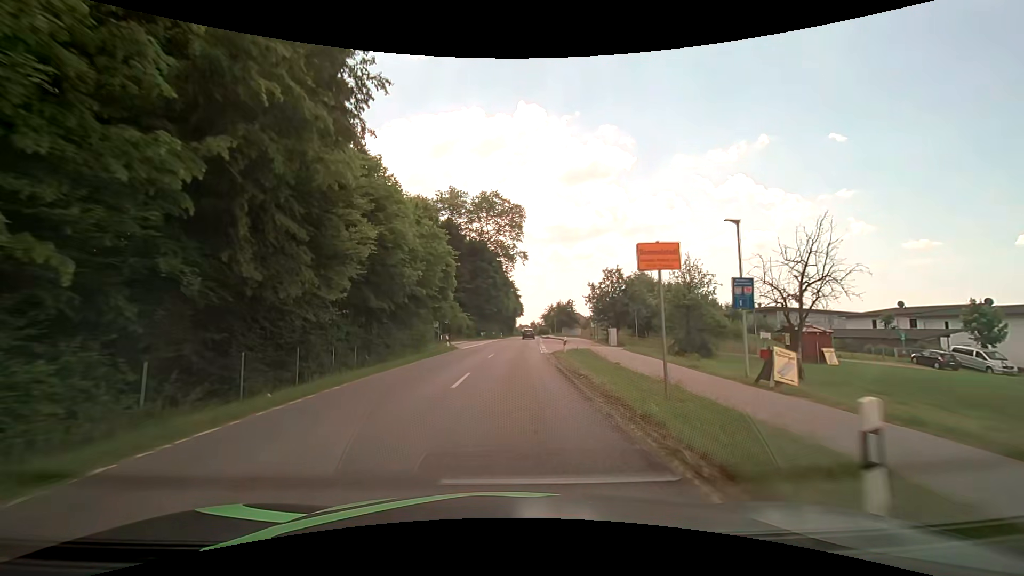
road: secondary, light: Day
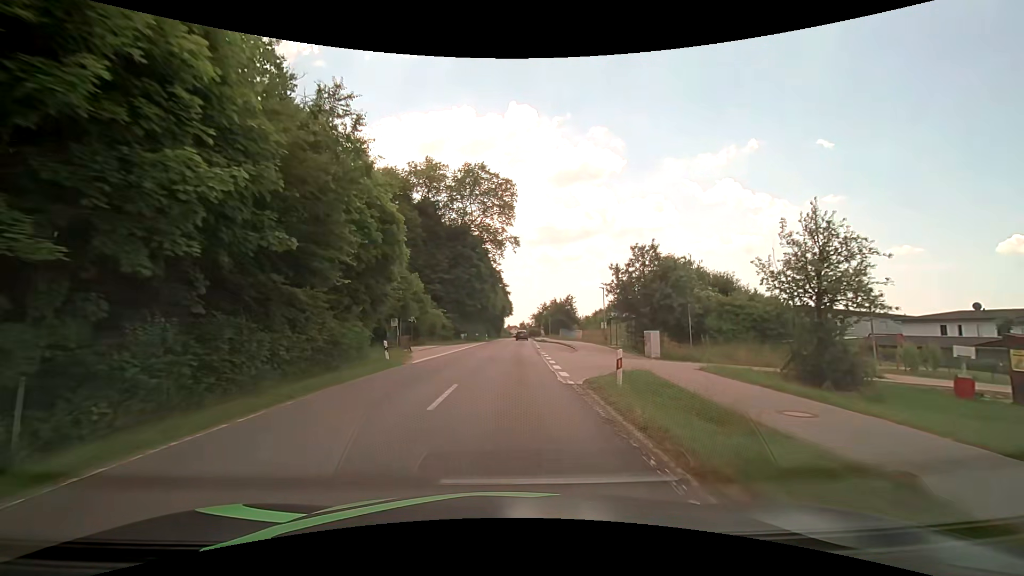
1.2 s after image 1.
(0.0, +15.4) m; +1°
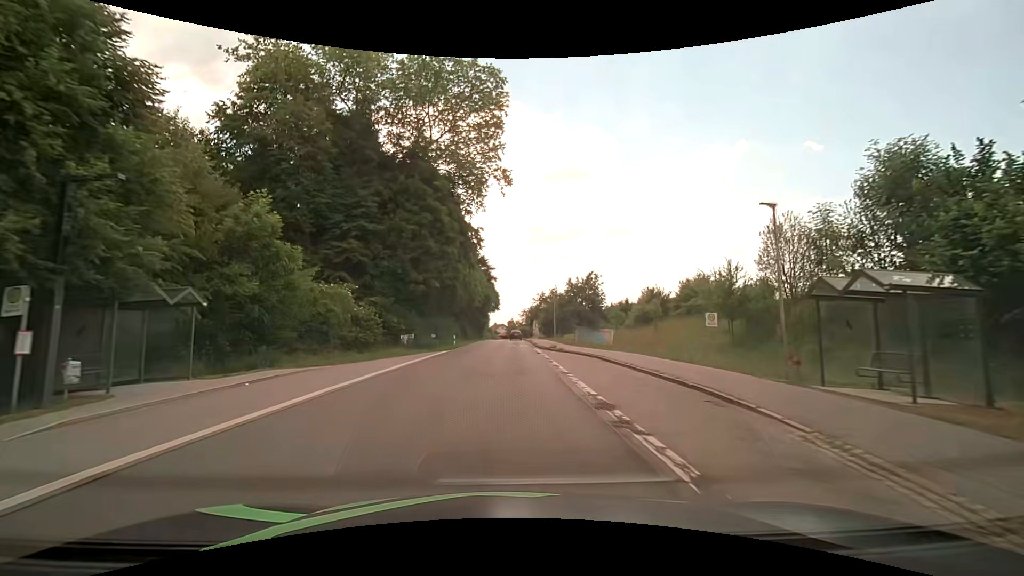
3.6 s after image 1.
(+0.5, +30.5) m; +2°
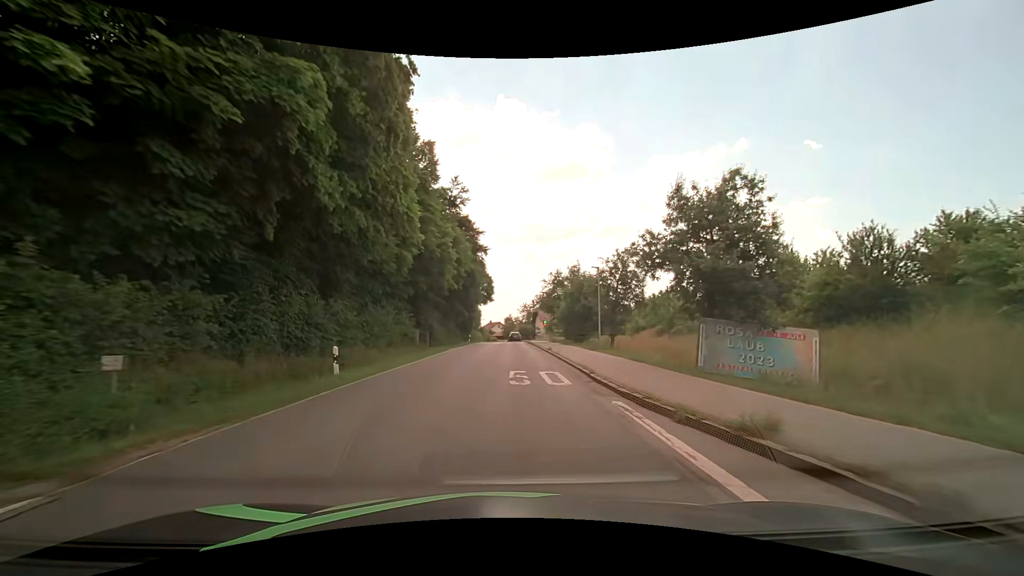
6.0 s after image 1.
(+0.1, +30.5) m; +1°
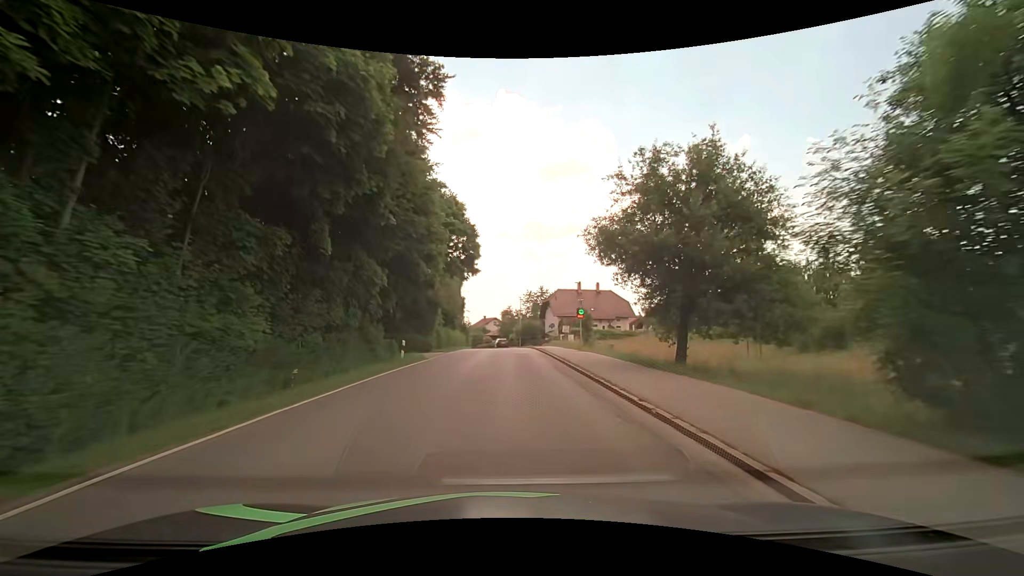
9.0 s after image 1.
(0.0, +38.3) m; 0°
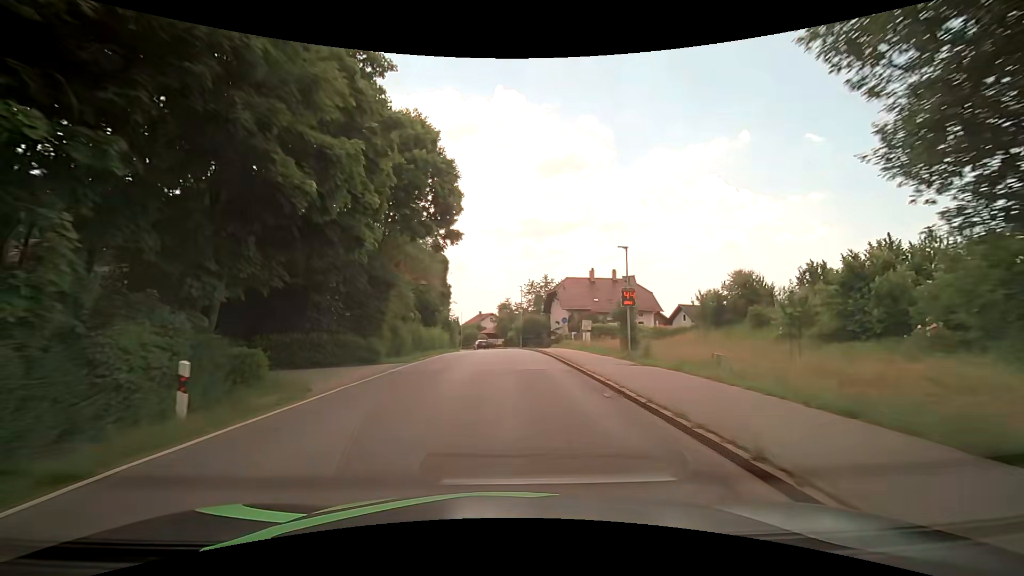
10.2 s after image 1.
(-0.1, +15.4) m; -1°
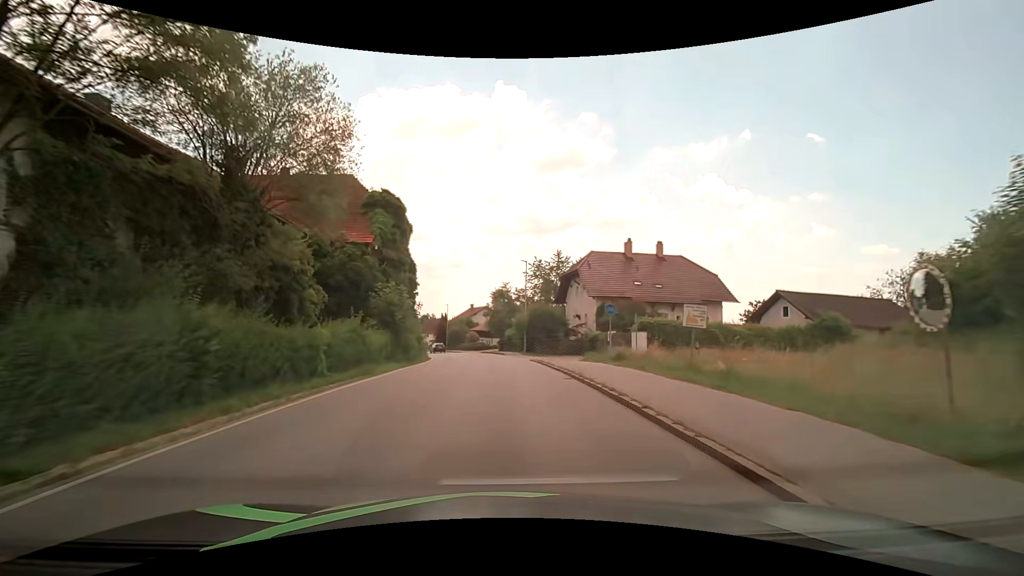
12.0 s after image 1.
(+0.4, +23.1) m; +2°
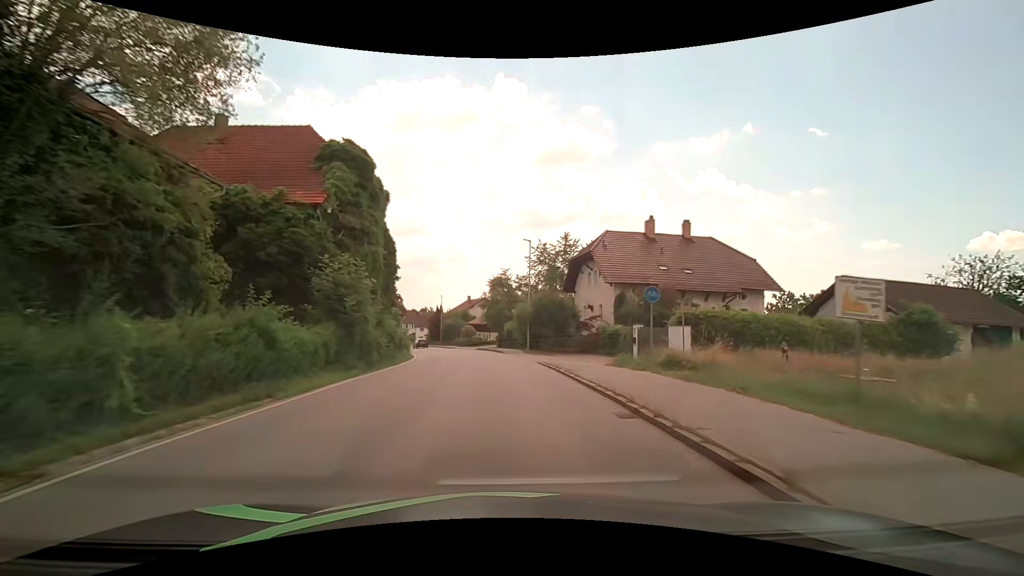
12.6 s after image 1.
(-0.1, +7.7) m; 0°
(0, +10) (0, +20) (-1, +30) (-3, +40) (-5, +50) (-7, +59) (-10, +69) (-13, +78) (-17, +88) (-20, +97) m
